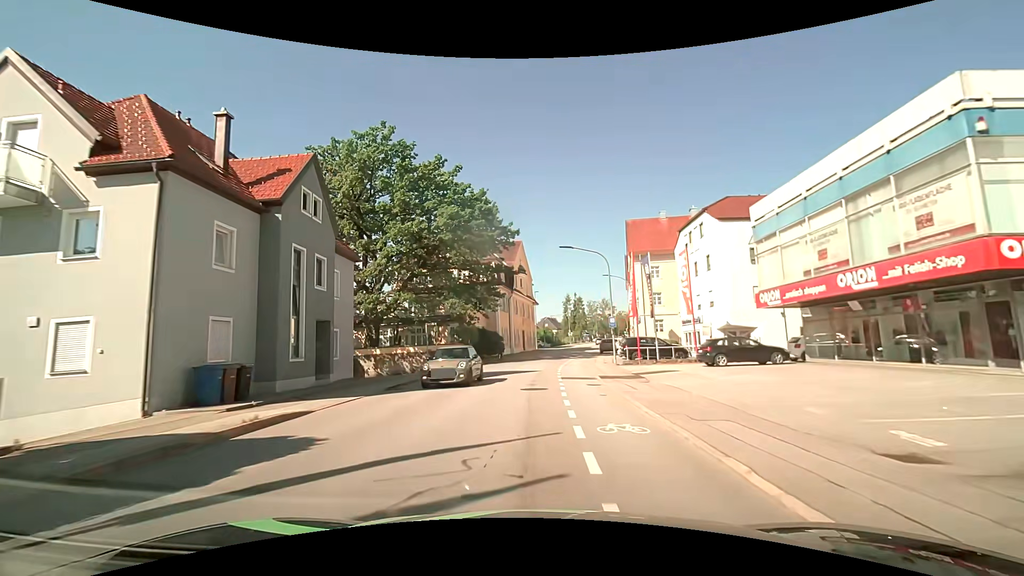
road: tertiary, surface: asphalt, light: Day
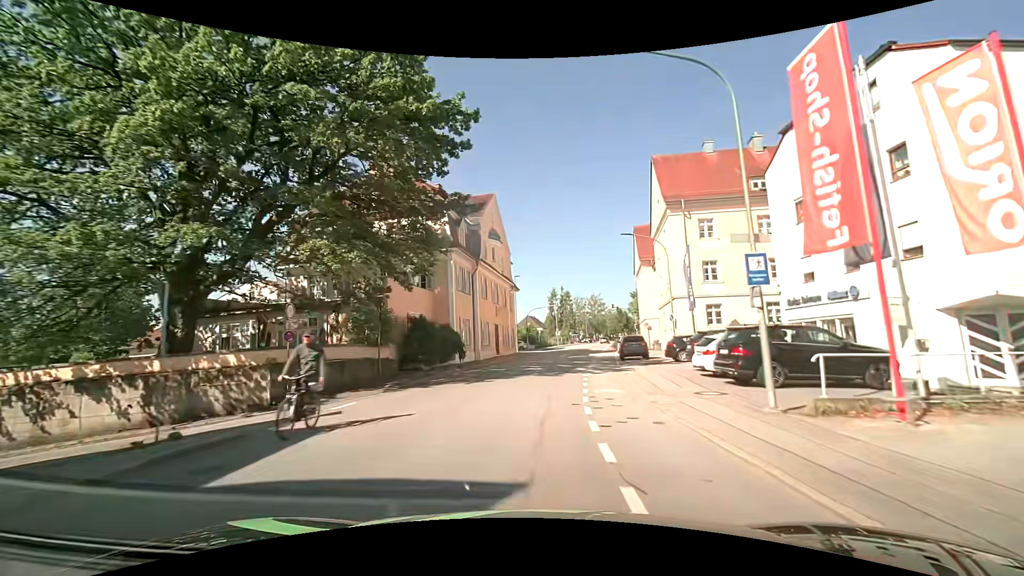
(+0.2, +21.9) m; +1°
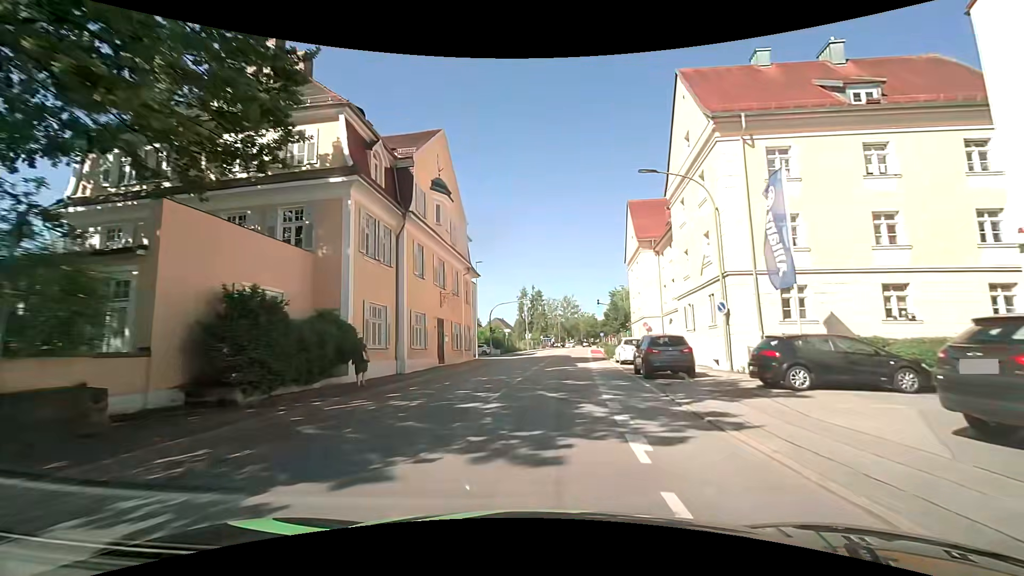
(+0.4, +14.4) m; +4°
